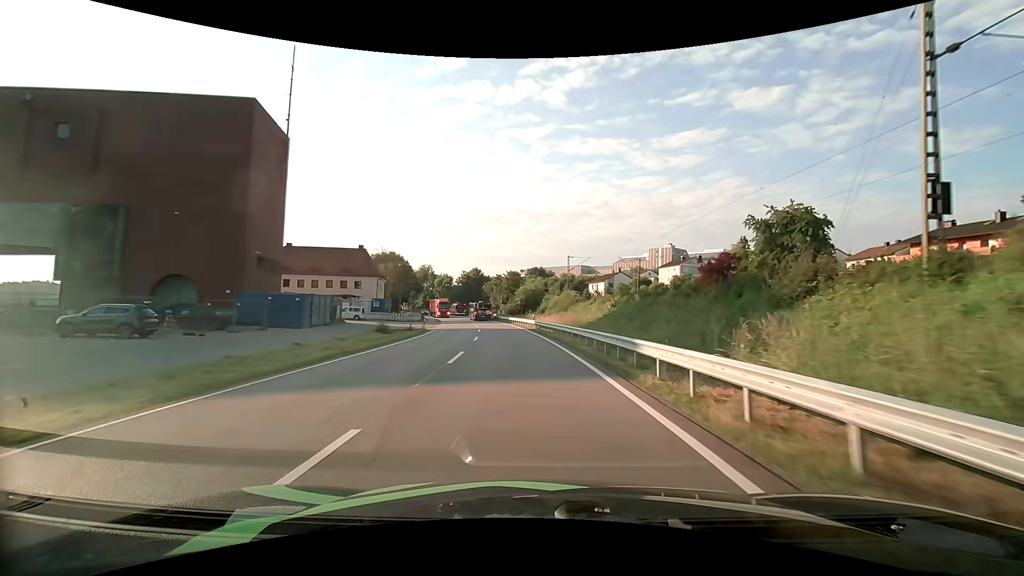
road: primary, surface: asphalt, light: Day
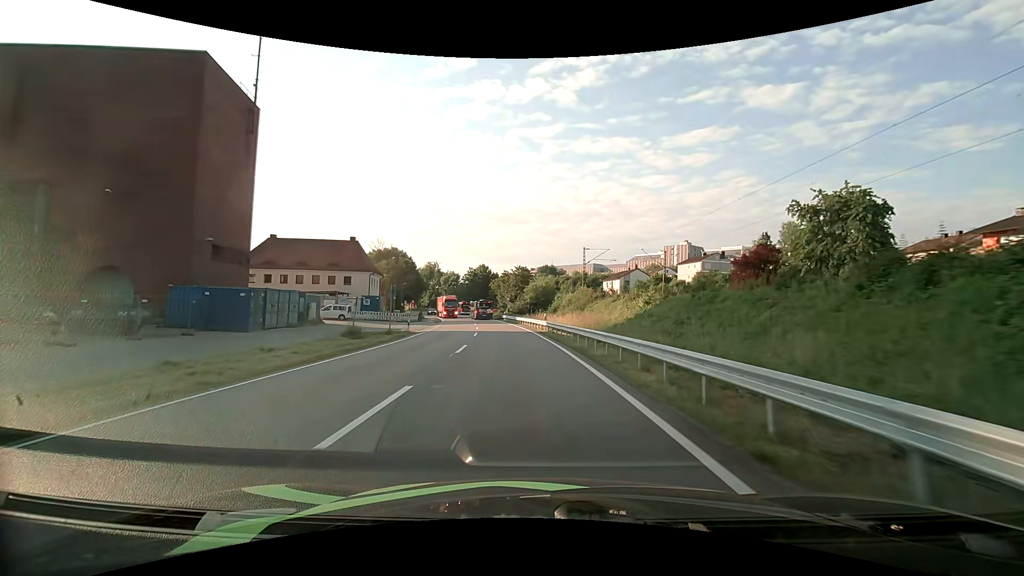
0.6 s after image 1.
(-0.1, +8.7) m; -1°
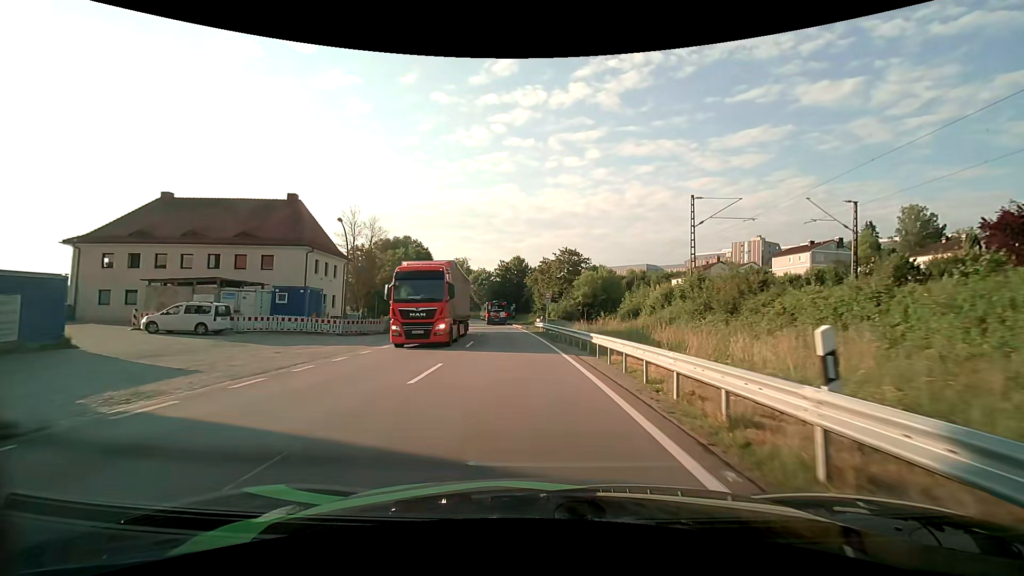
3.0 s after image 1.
(-1.3, +30.9) m; -5°
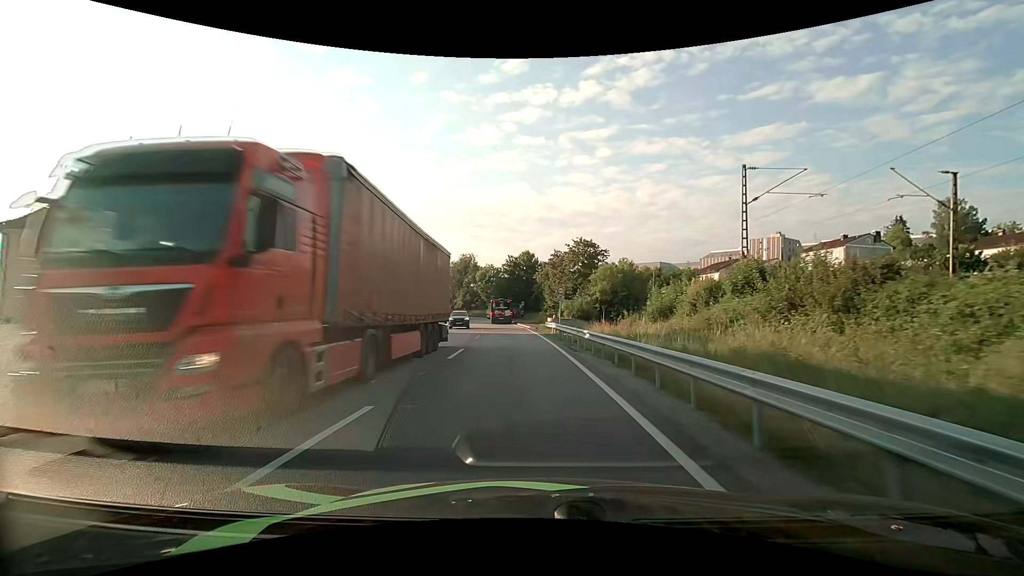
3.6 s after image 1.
(-0.1, +6.8) m; -1°
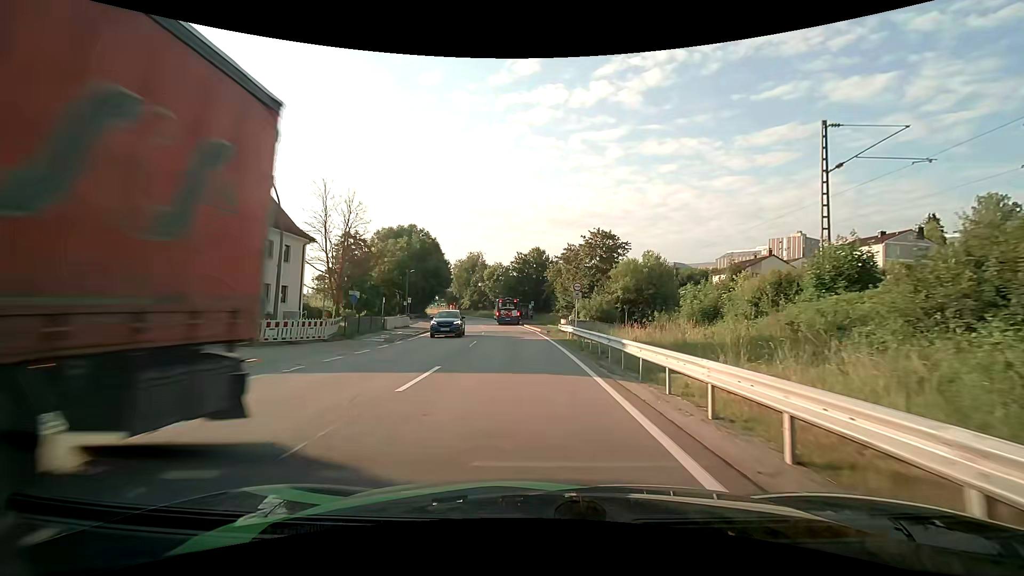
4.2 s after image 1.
(0.0, +6.5) m; -1°
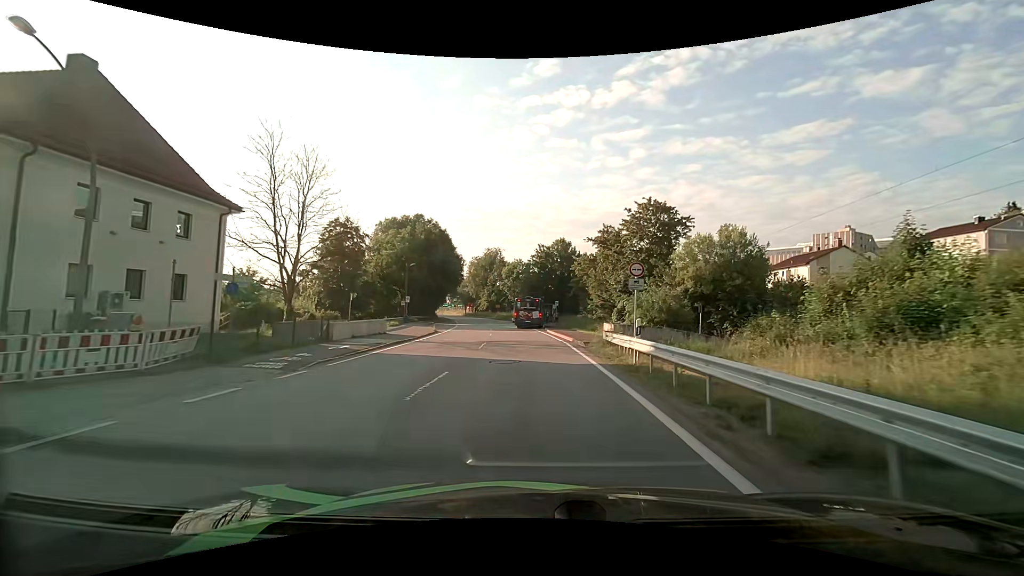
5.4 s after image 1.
(-0.3, +13.0) m; -3°
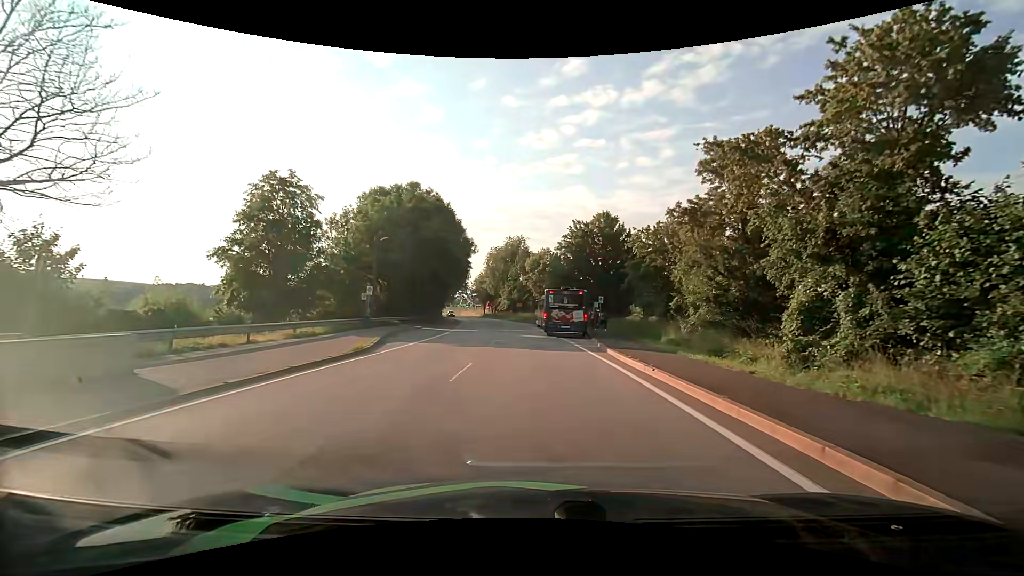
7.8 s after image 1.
(-0.6, +21.6) m; -3°
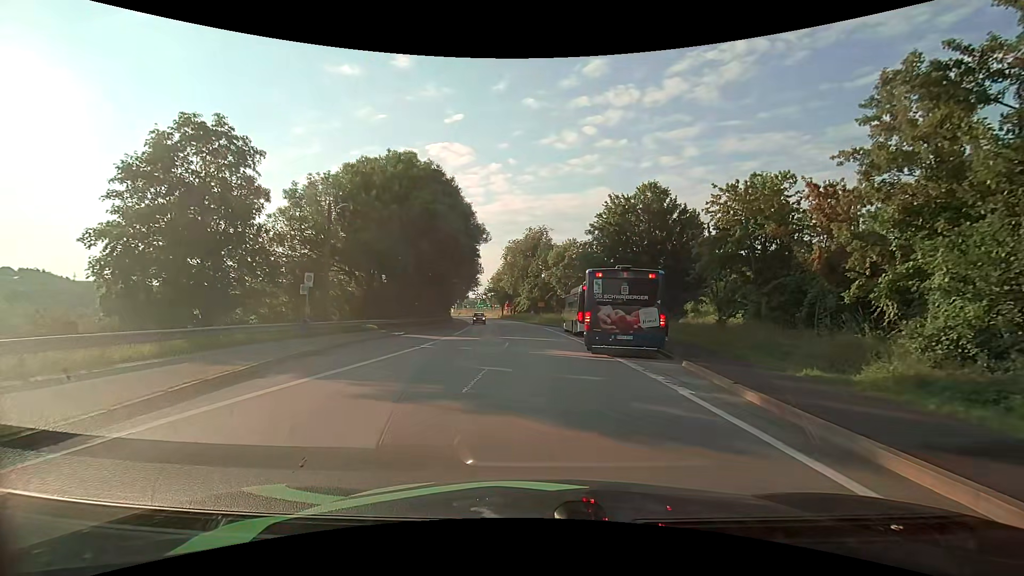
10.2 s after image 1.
(-0.2, +13.2) m; -2°
